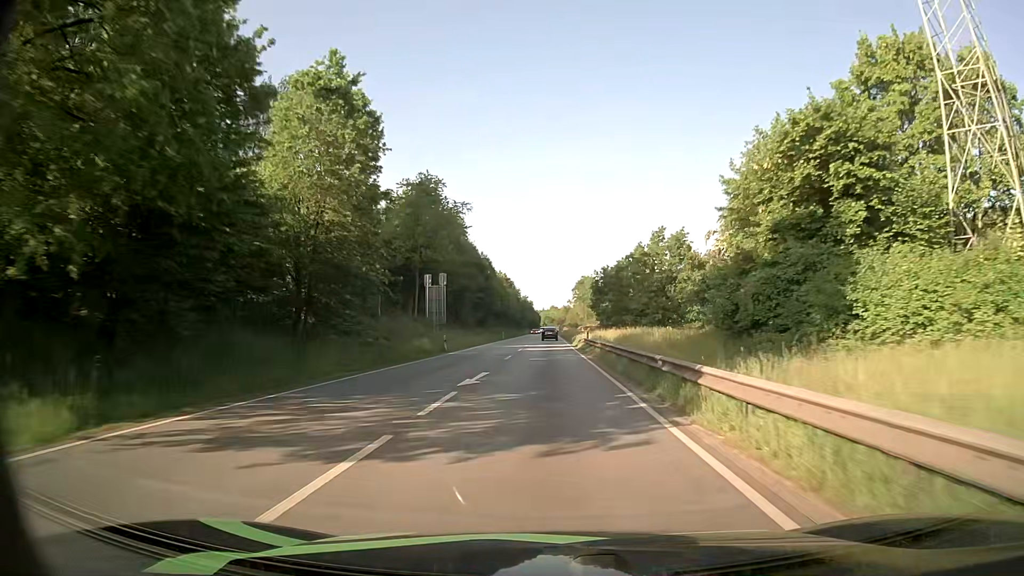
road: primary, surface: asphalt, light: Day
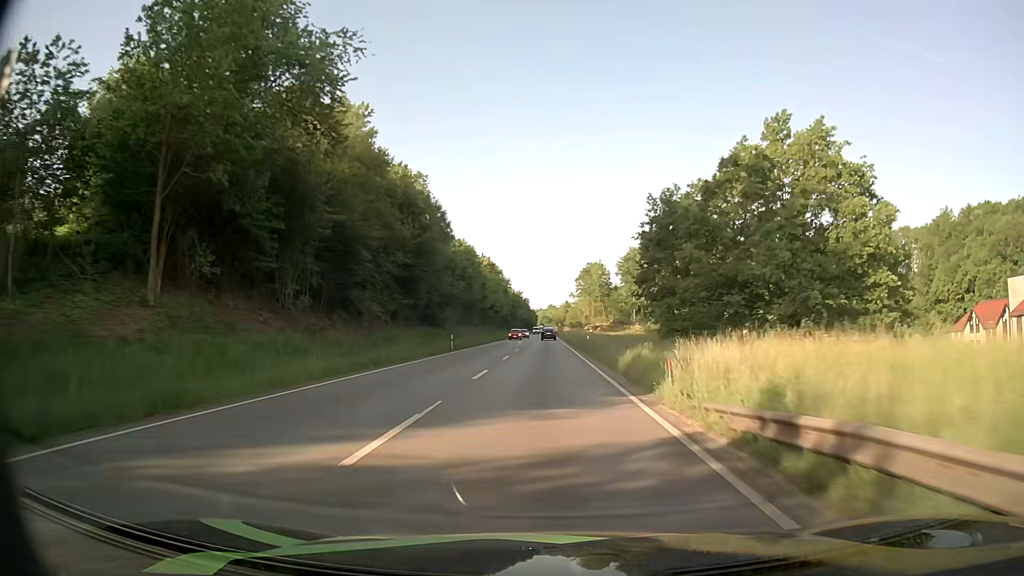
(0.0, +48.2) m; 0°
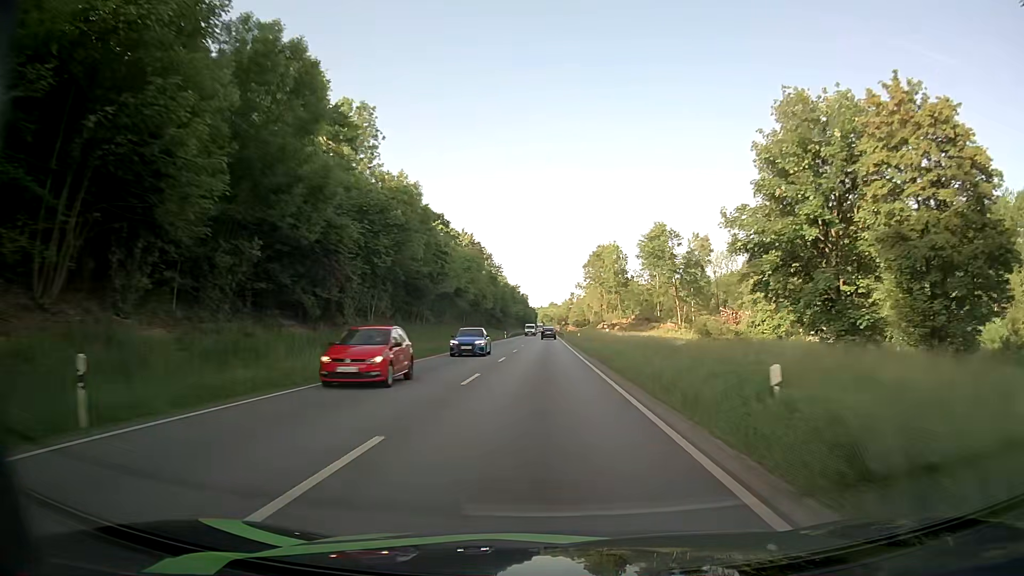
(+0.1, +38.1) m; 0°
